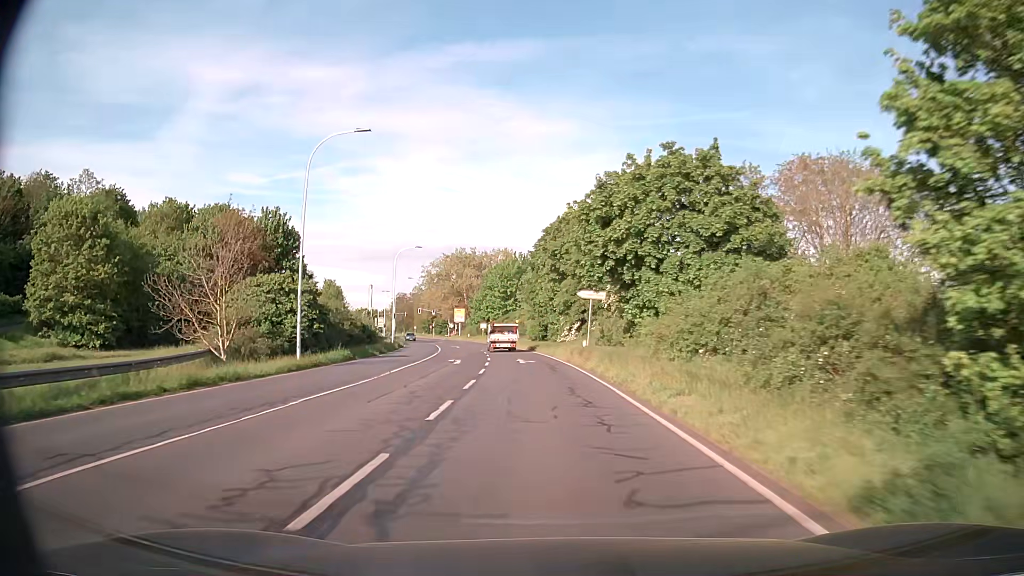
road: secondary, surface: asphalt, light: Day
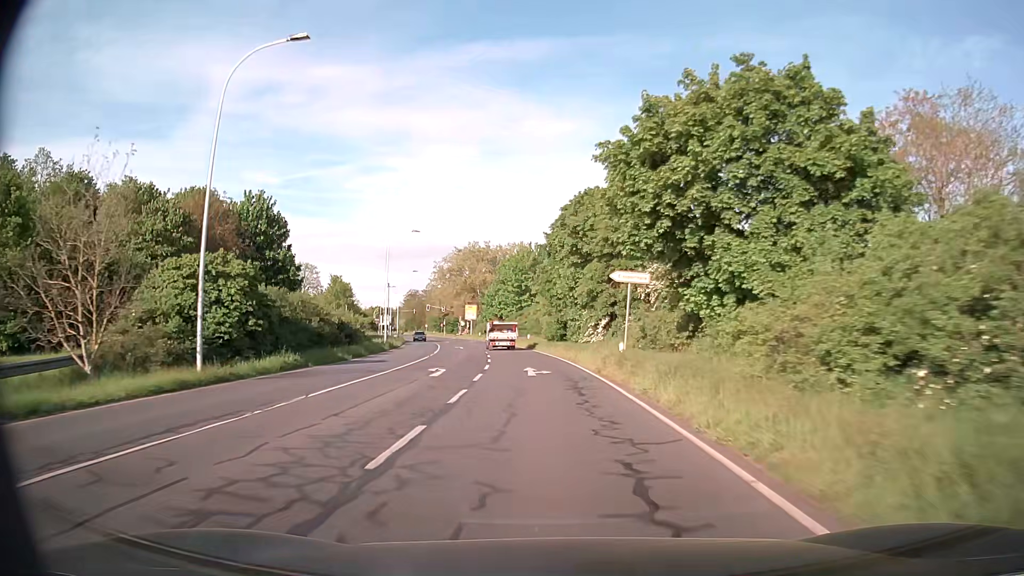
(-0.1, +9.9) m; -1°
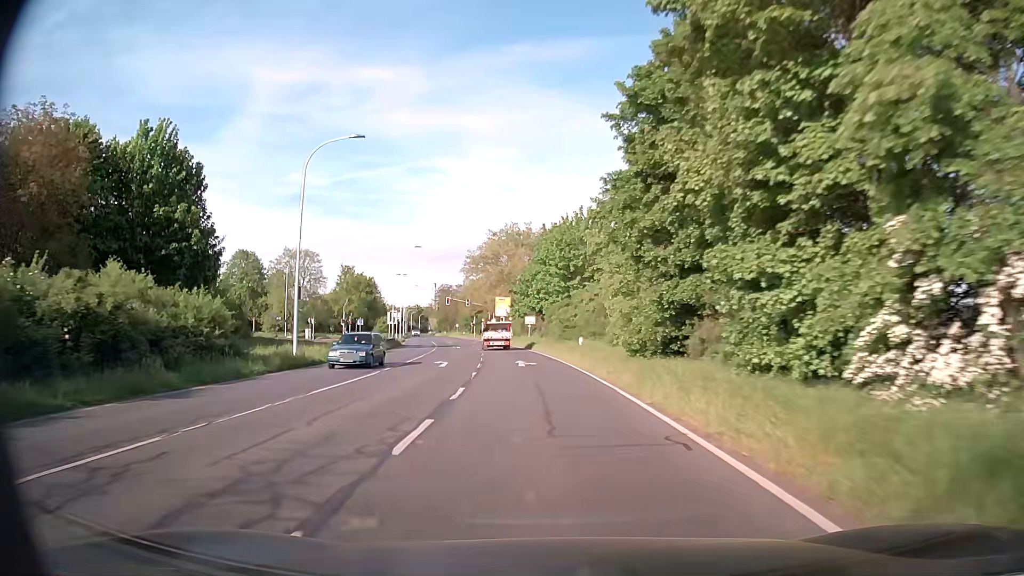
(-1.2, +29.4) m; -5°
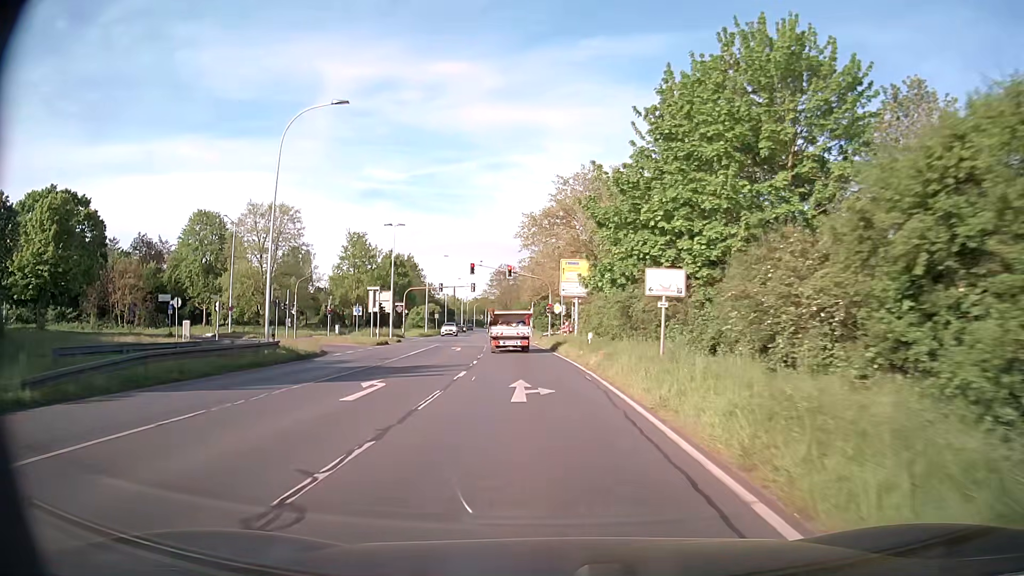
(-2.5, +44.4) m; -7°
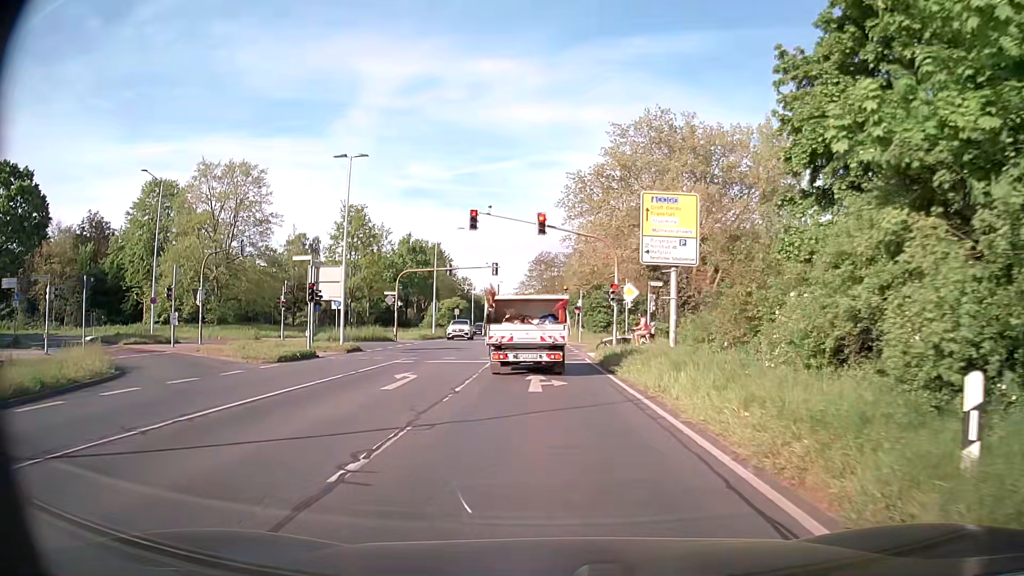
(-0.8, +22.8) m; -4°
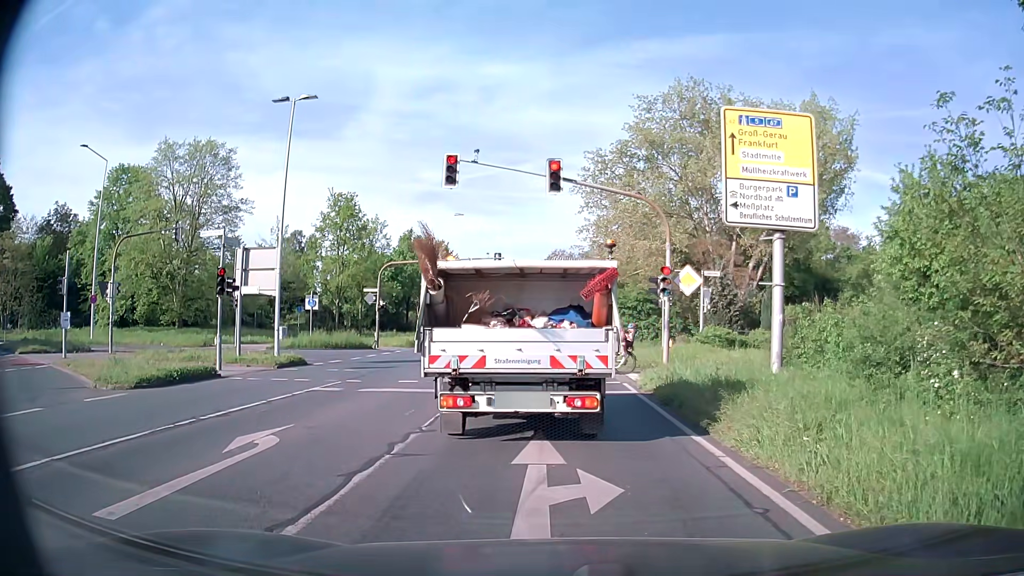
(-0.1, +9.2) m; -1°
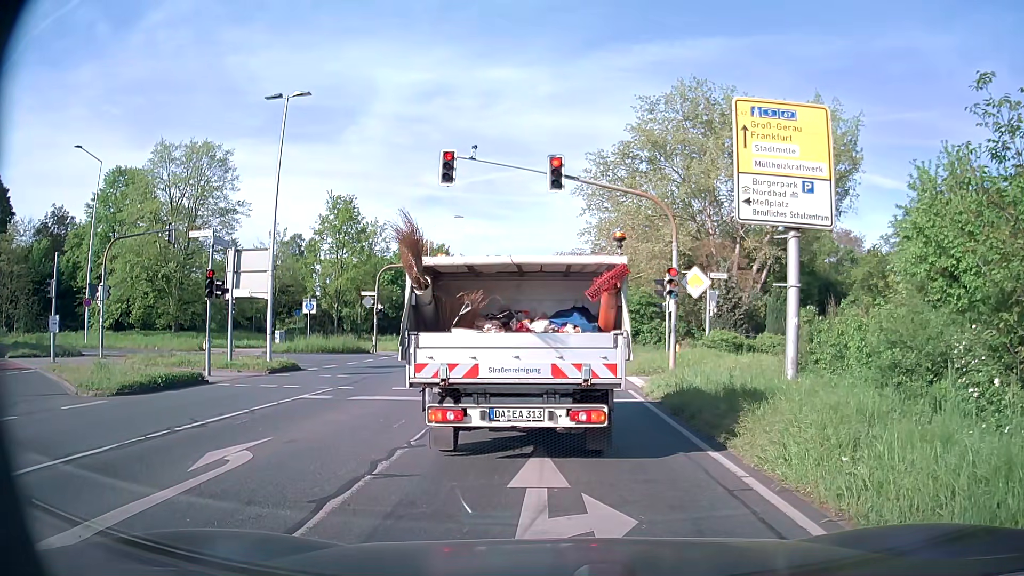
(0.0, +0.8) m; 0°
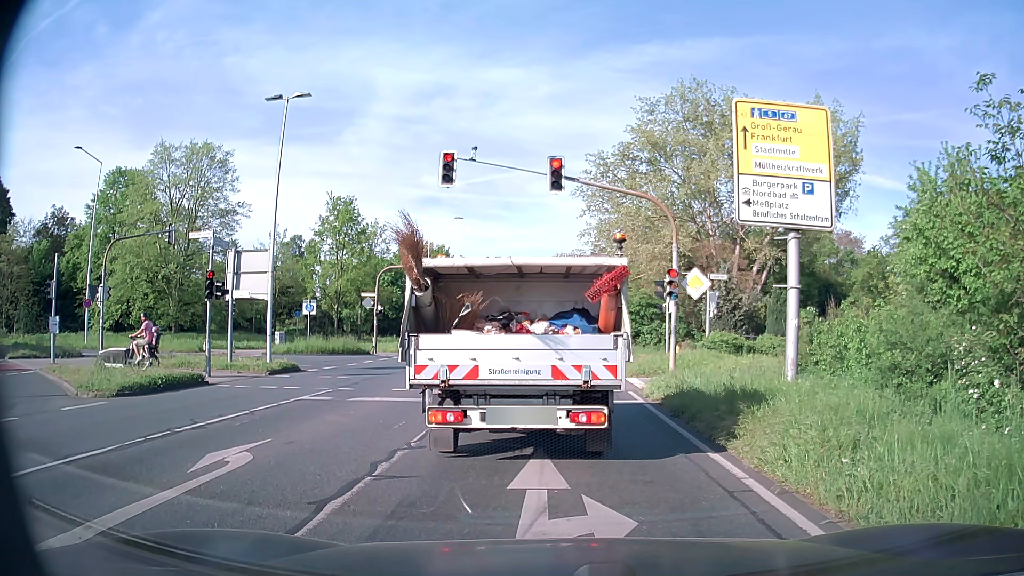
(0.0, +0.1) m; 0°
(0, +10) (0, +20) (0, +30) (0, +40) (0, +50) (0, +60) (0, +70) (-1, +80) (-1, +90) (-2, +100) m
